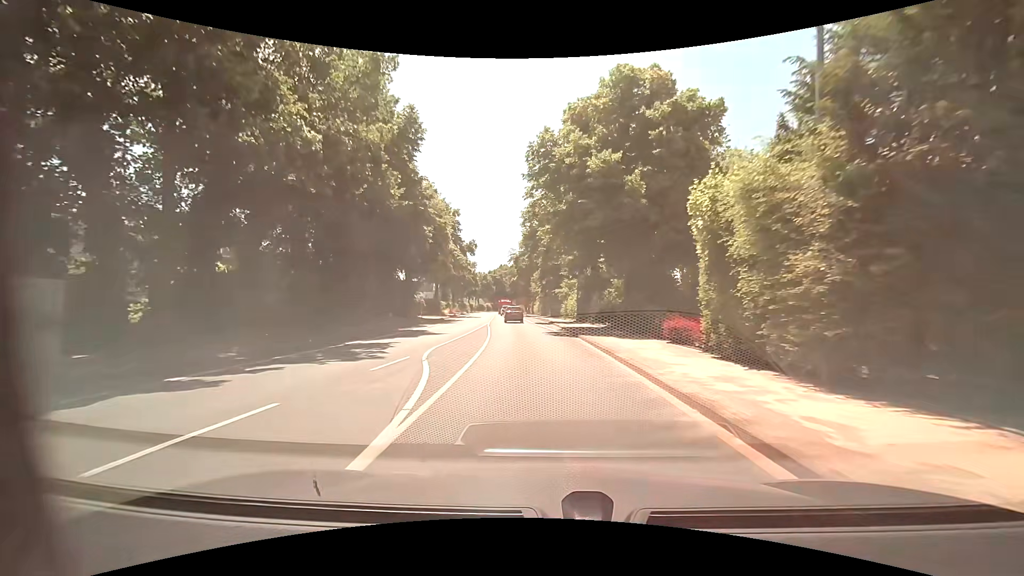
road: primary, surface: asphalt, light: Day
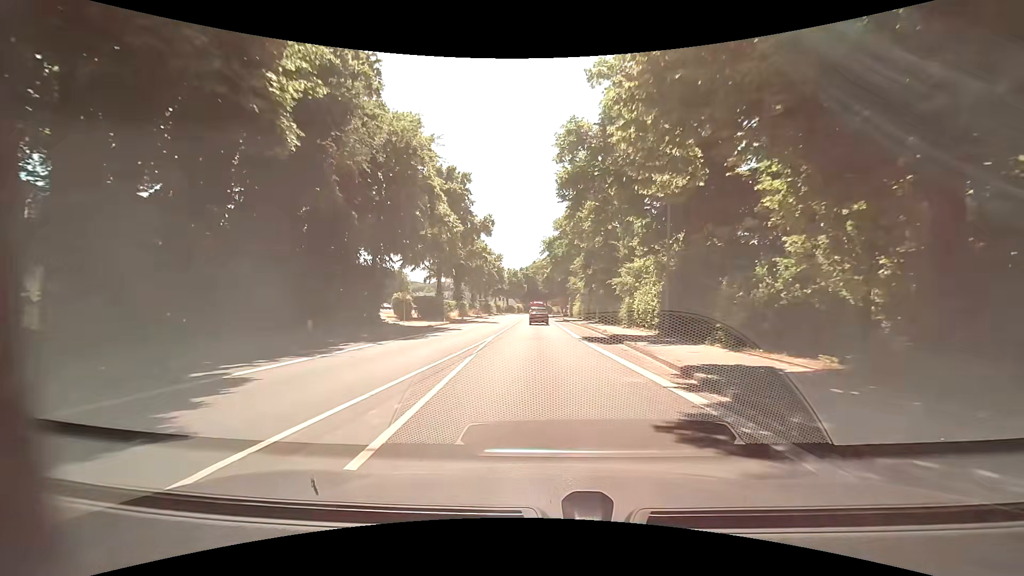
(-0.9, +21.6) m; -4°
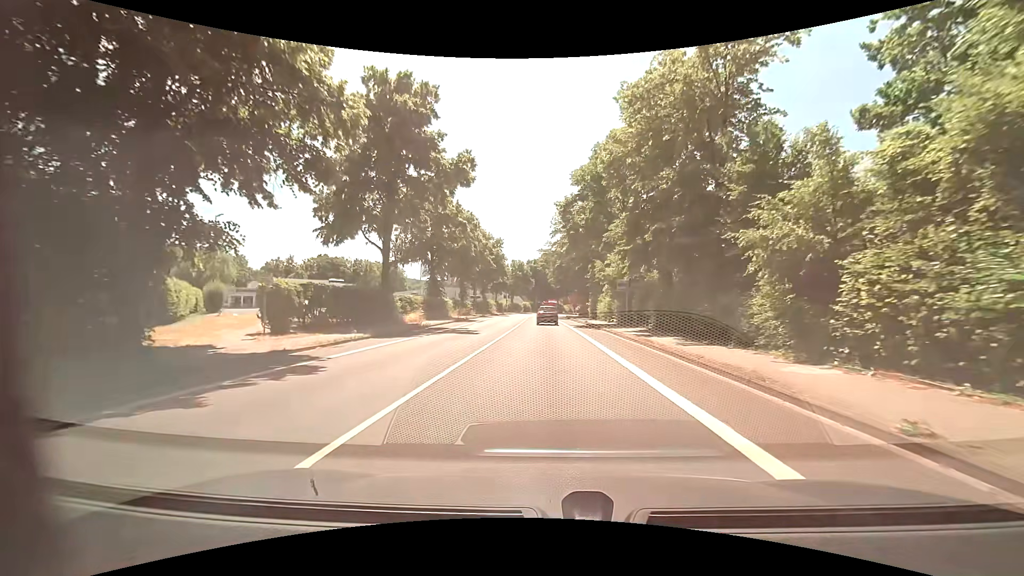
(-0.4, +21.8) m; -1°
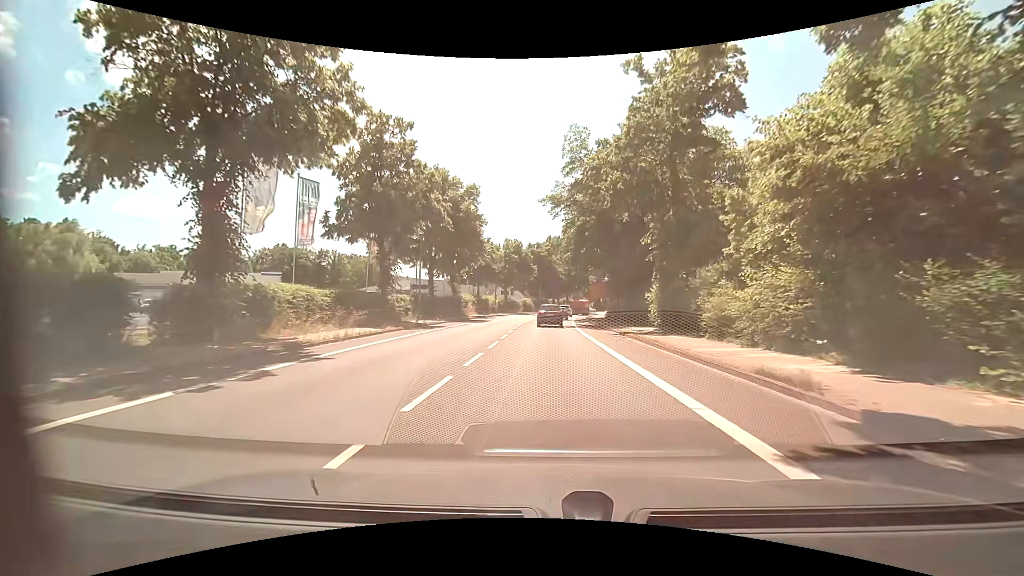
(-0.3, +35.4) m; -1°
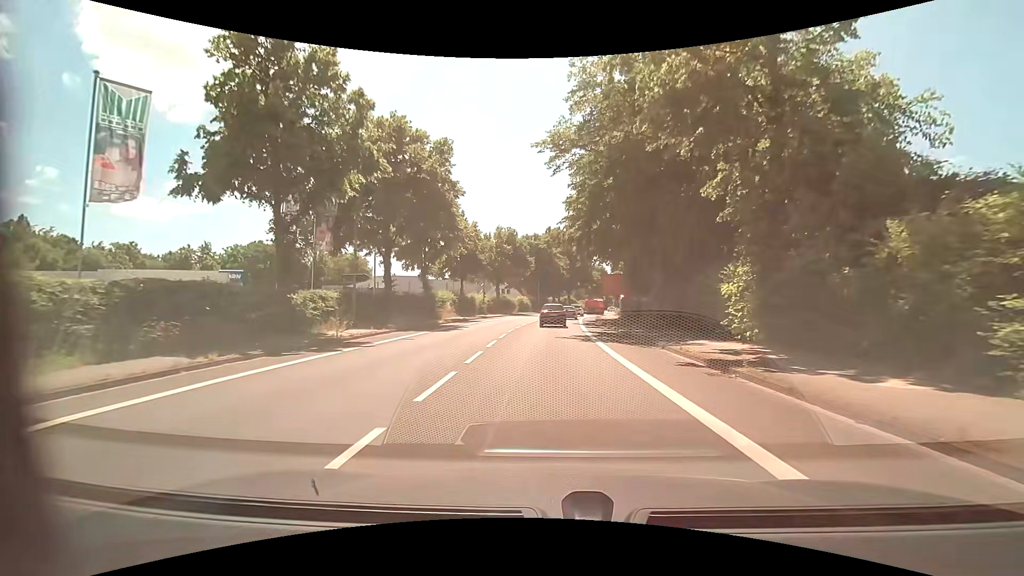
(0.0, +12.8) m; 0°
(0, +10) (0, +20) (0, +30) (+1, +40) (+2, +50) (+3, +60) (+4, +70) (+5, +80) (+7, +90) (+9, +99) m
